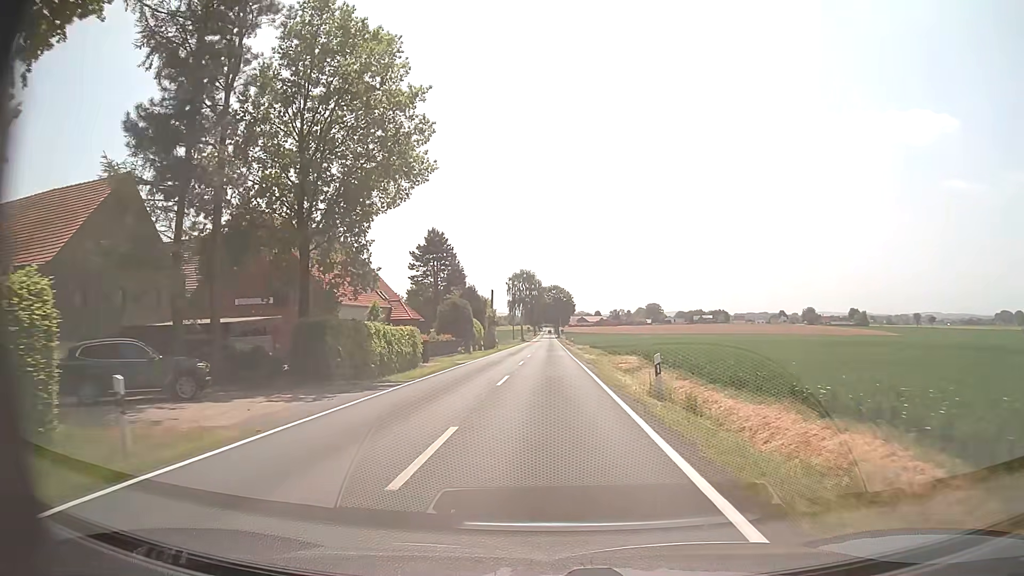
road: tertiary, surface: asphalt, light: Day
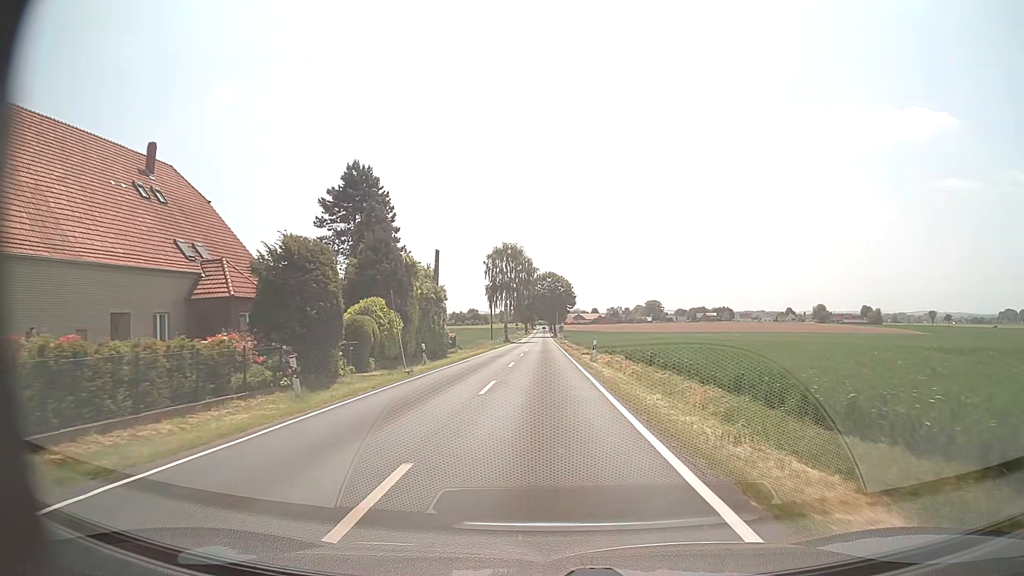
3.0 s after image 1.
(-0.2, +38.8) m; 0°
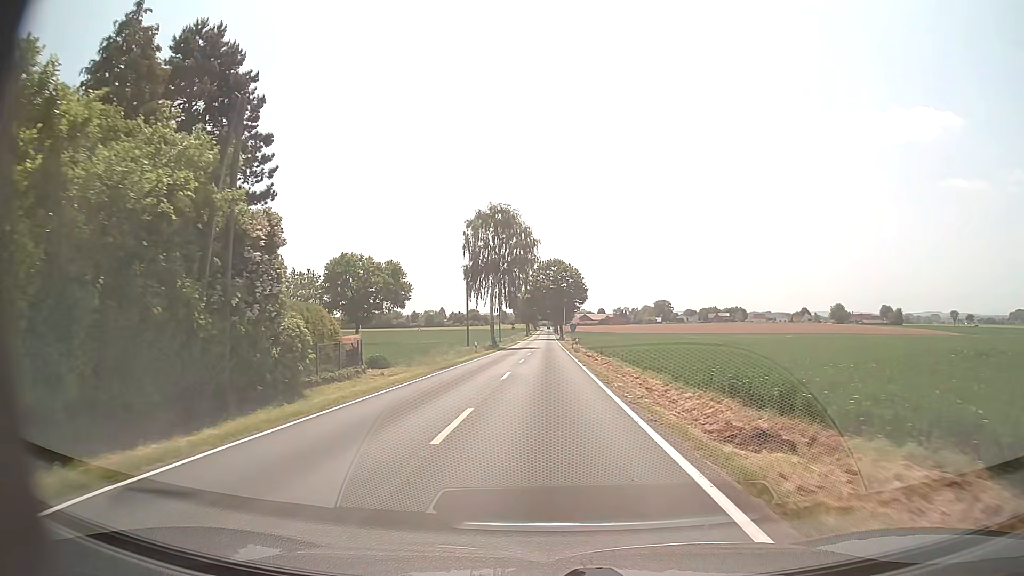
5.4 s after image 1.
(-0.2, +31.1) m; -1°
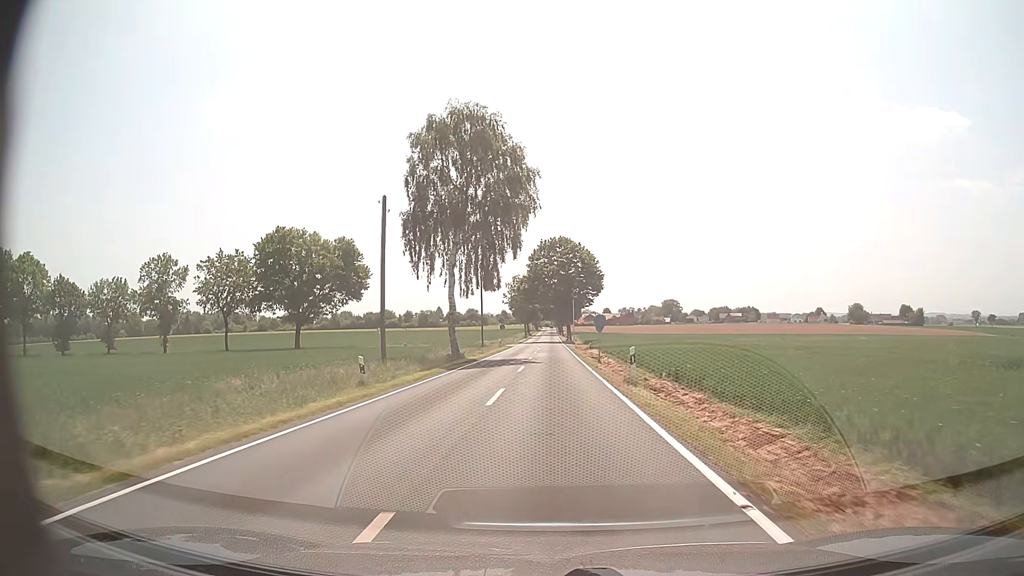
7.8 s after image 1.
(0.0, +31.0) m; 0°
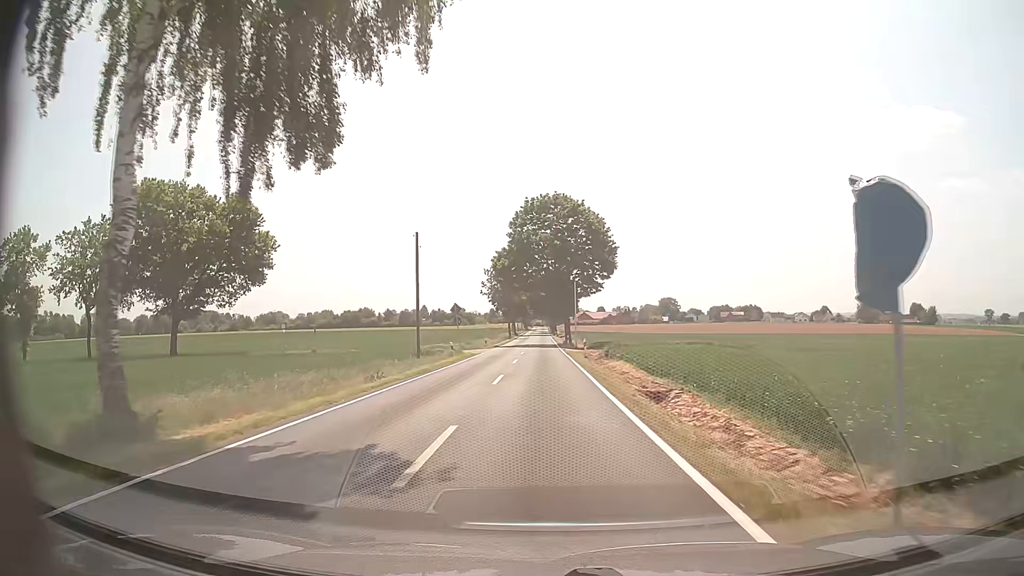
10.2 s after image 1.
(+0.3, +31.0) m; +1°
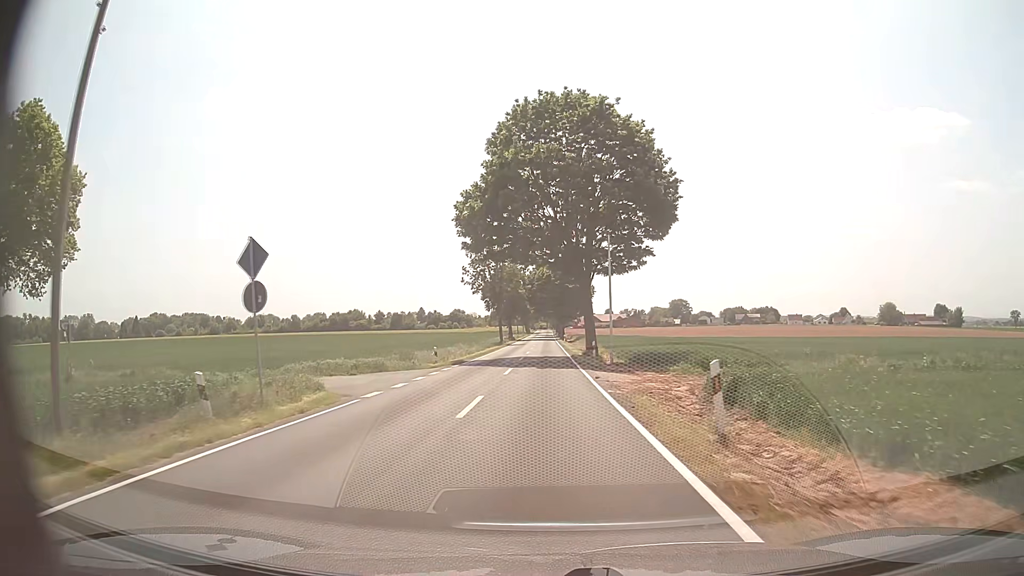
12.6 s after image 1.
(-0.1, +31.0) m; 0°
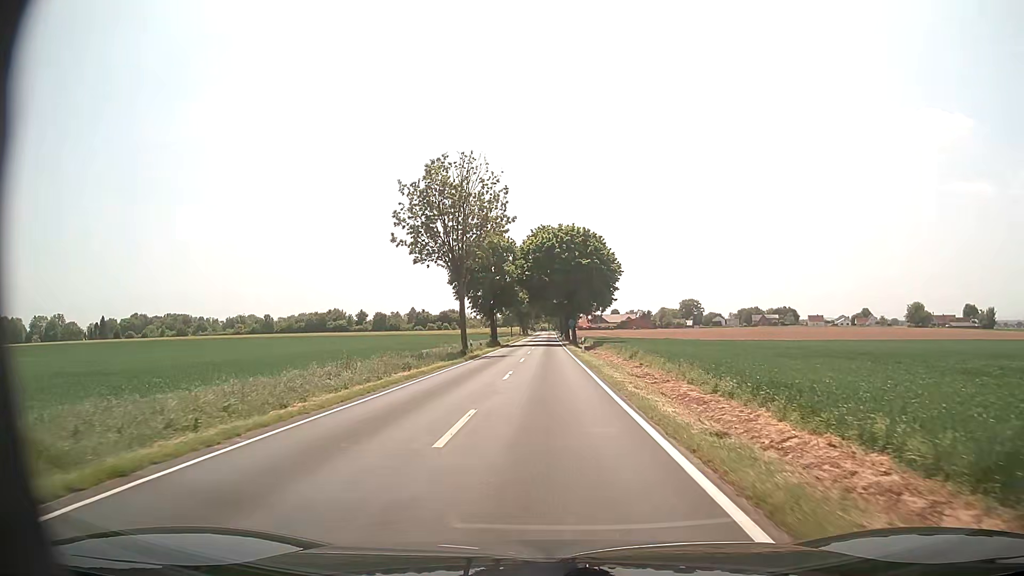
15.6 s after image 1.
(-0.1, +38.7) m; 0°
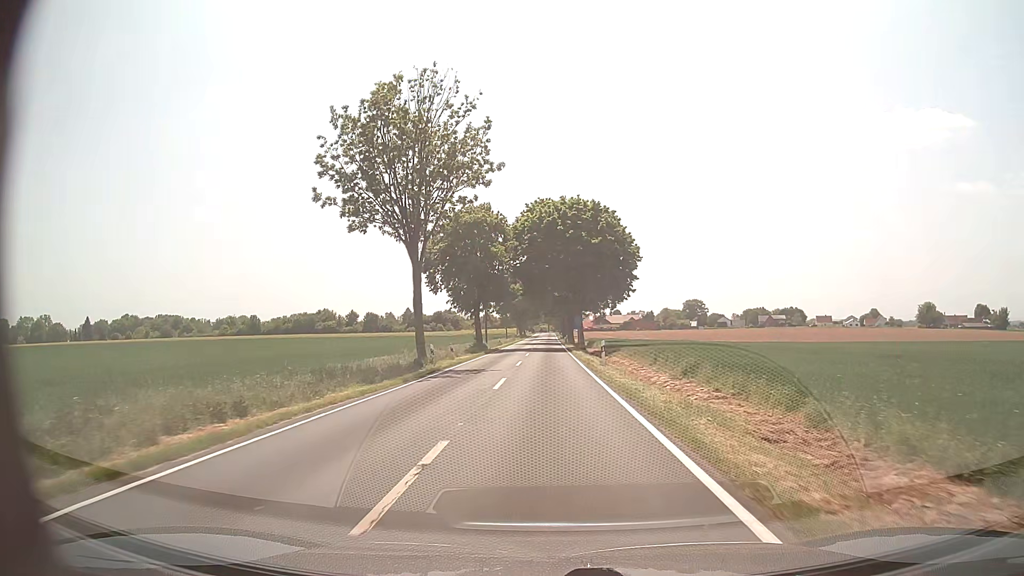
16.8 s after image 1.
(0.0, +15.5) m; 0°
(0, +10) (0, +20) (0, +30) (0, +40) (0, +50) (0, +60) (+1, +70) (+1, +80) (+1, +90) (+1, +100) m
